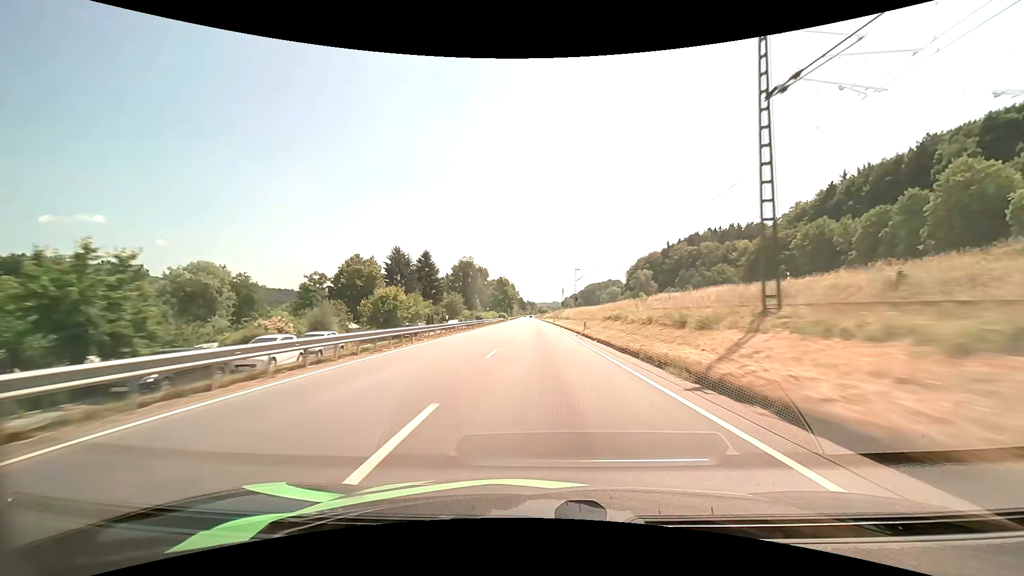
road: primary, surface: asphalt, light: Day
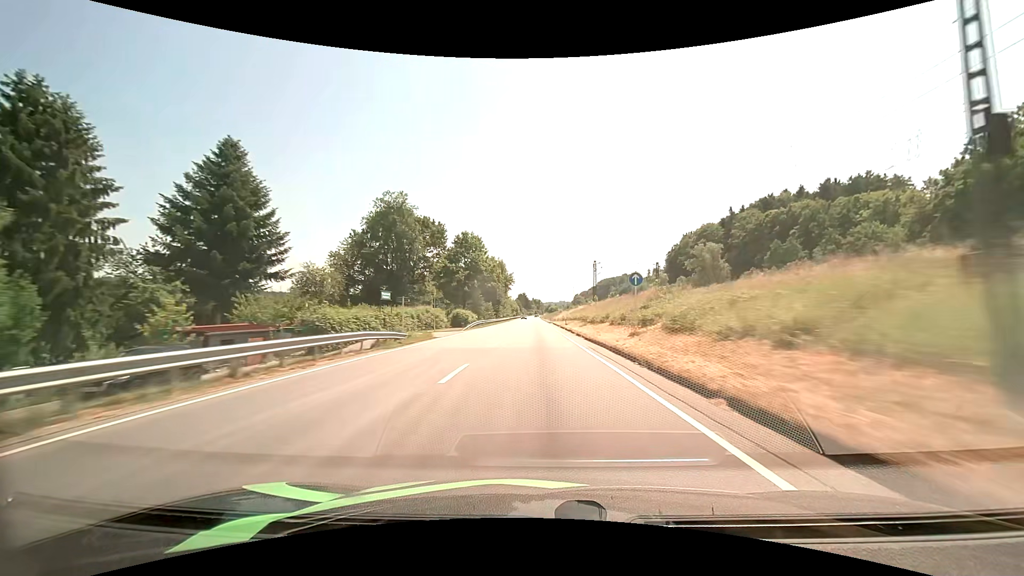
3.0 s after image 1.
(-0.3, +85.1) m; -1°
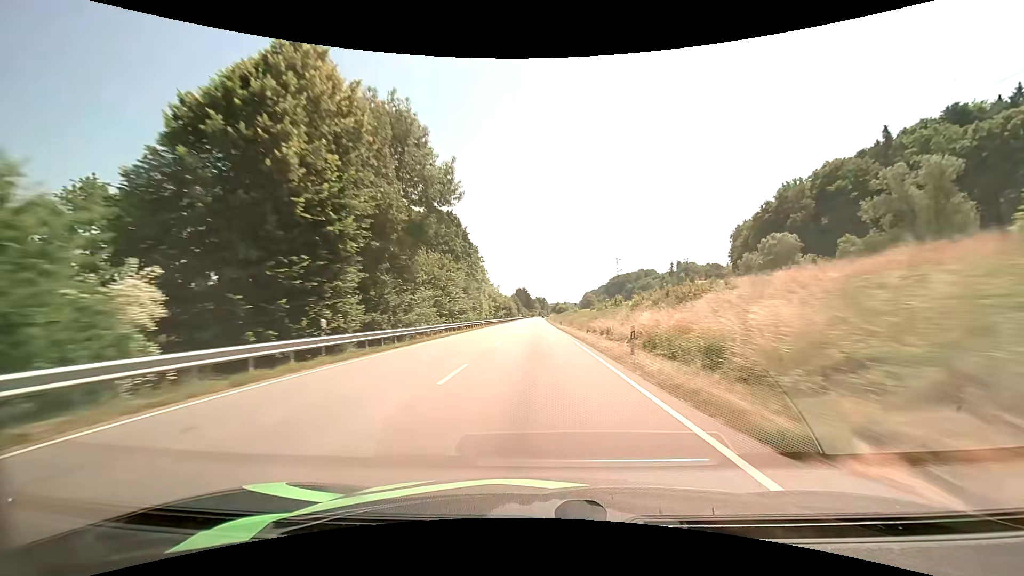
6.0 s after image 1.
(-0.6, +86.0) m; -1°
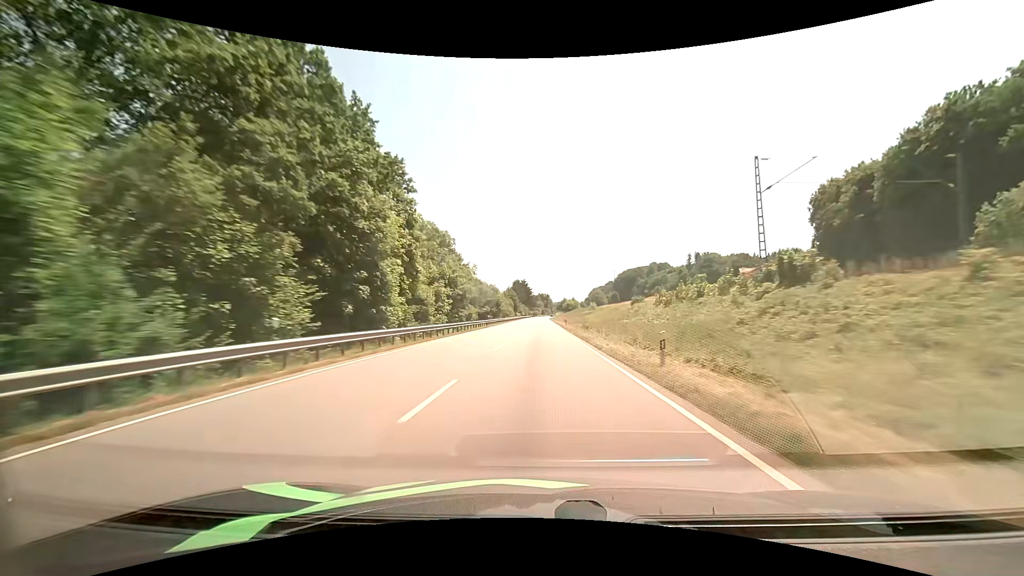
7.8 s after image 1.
(-0.2, +52.4) m; 0°
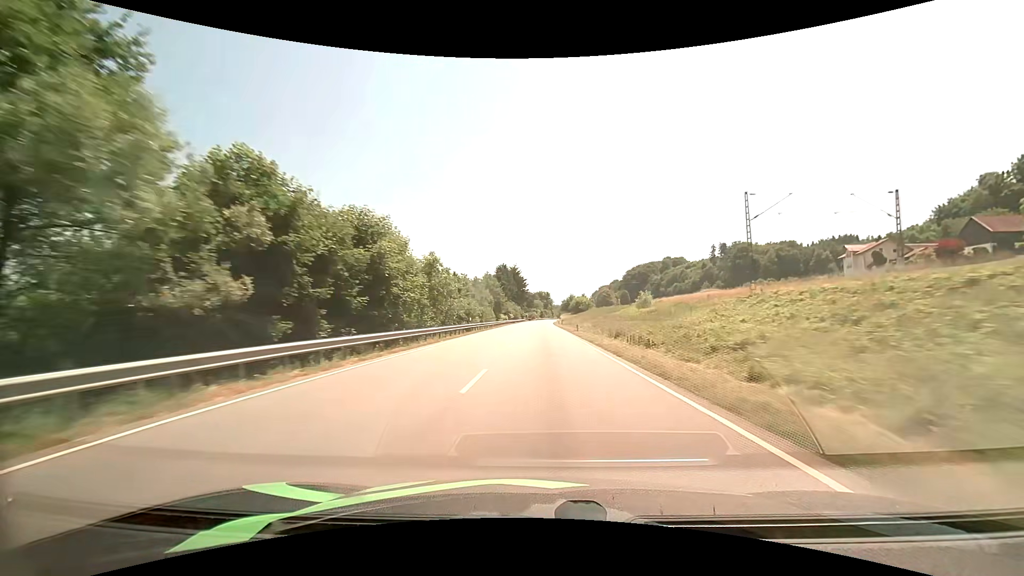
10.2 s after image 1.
(-0.2, +70.9) m; 0°
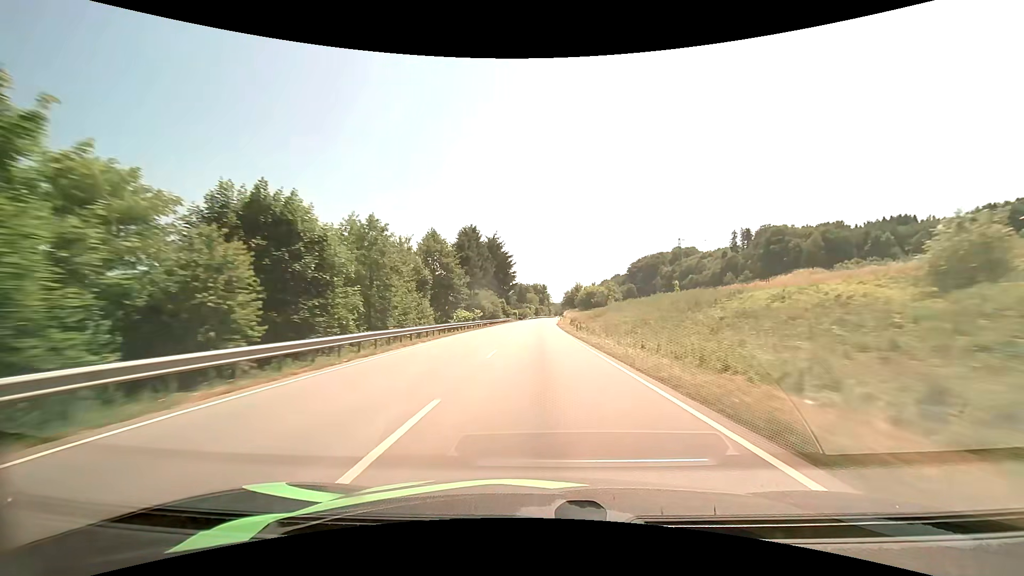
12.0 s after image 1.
(+0.4, +53.9) m; +1°
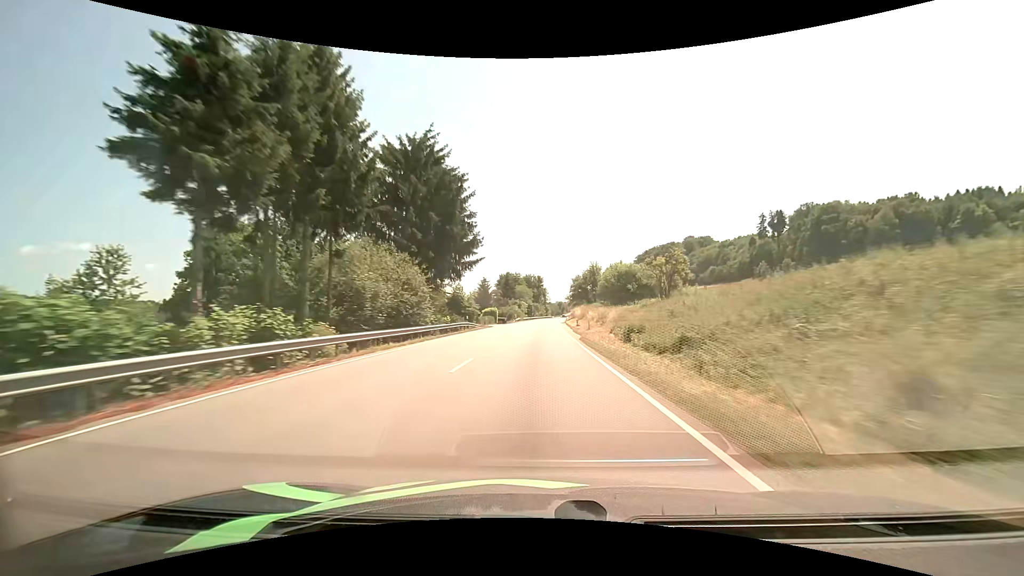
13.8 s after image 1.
(+0.3, +53.5) m; +1°
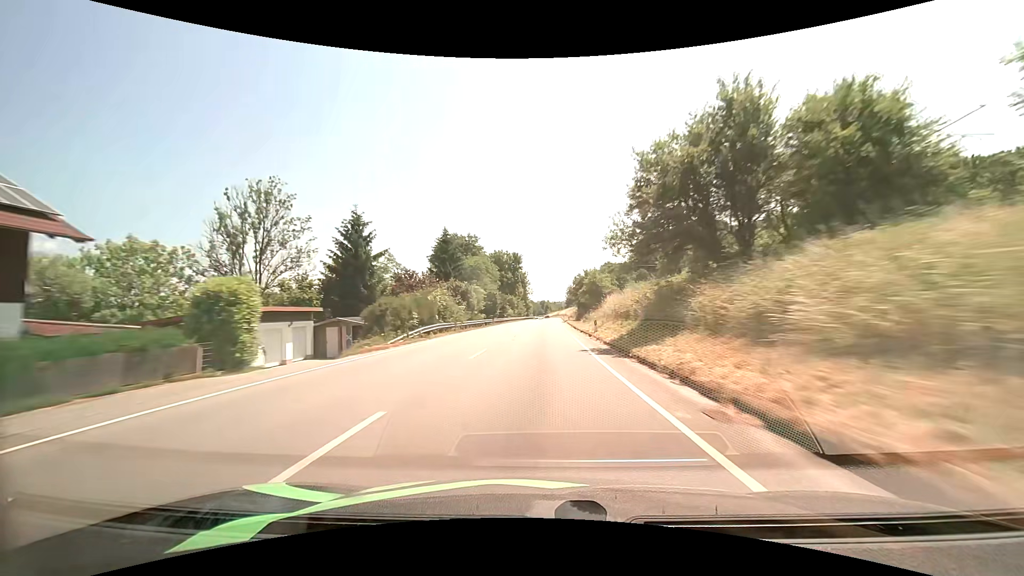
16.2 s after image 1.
(+1.1, +69.8) m; +2°
(0, +10) (0, +20) (0, +30) (0, +40) (+1, +50) (+1, +60) (+1, +70) (+1, +80) (+2, +90) (+2, +100) m
